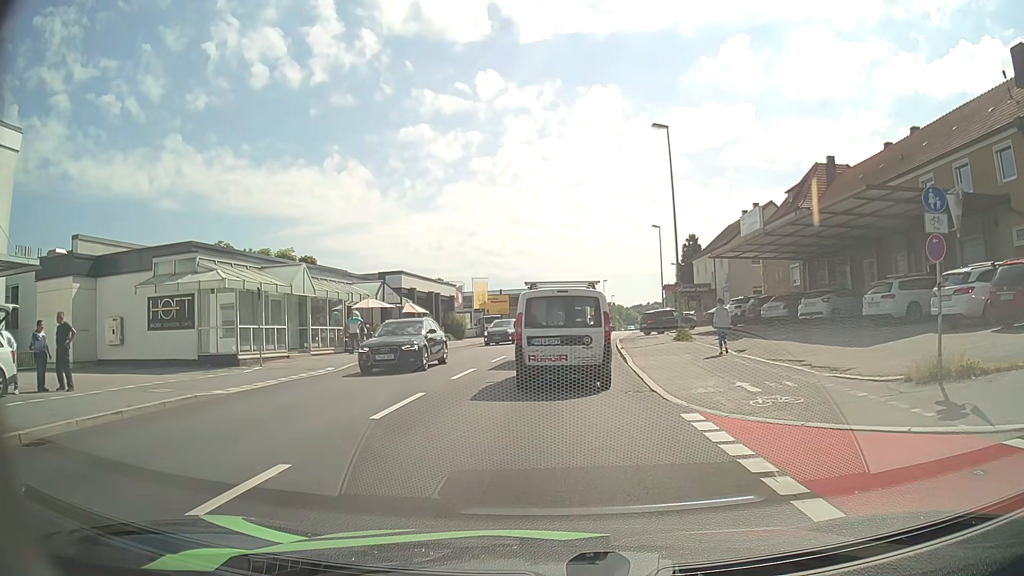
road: tertiary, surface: asphalt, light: Day
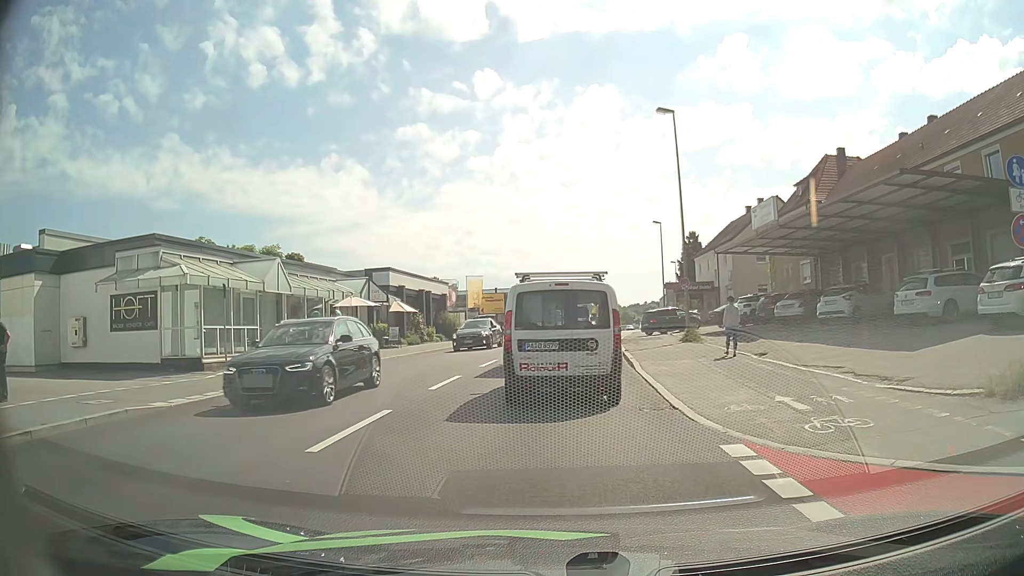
(0.0, +2.3) m; +1°
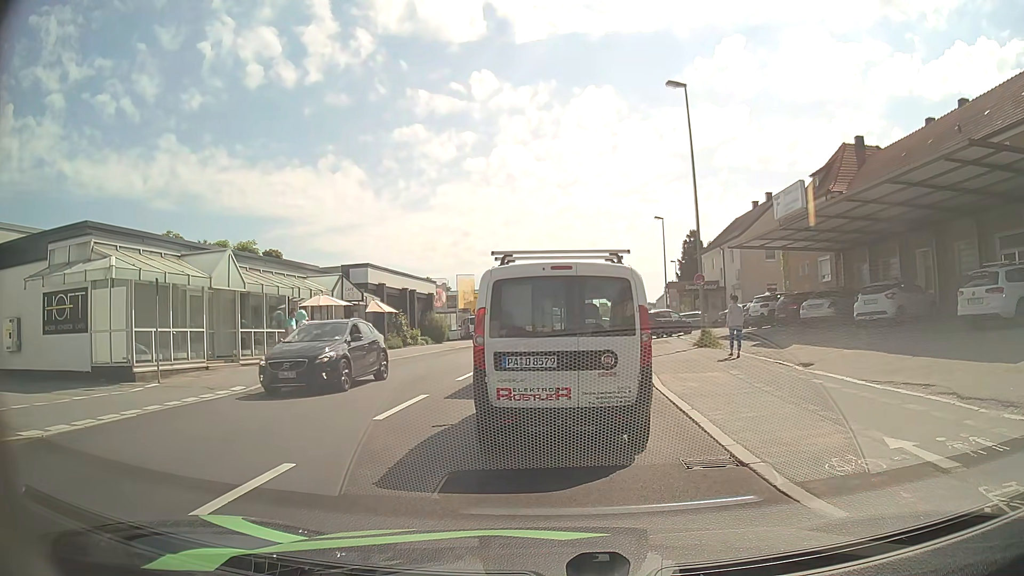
(0.0, +3.5) m; -1°
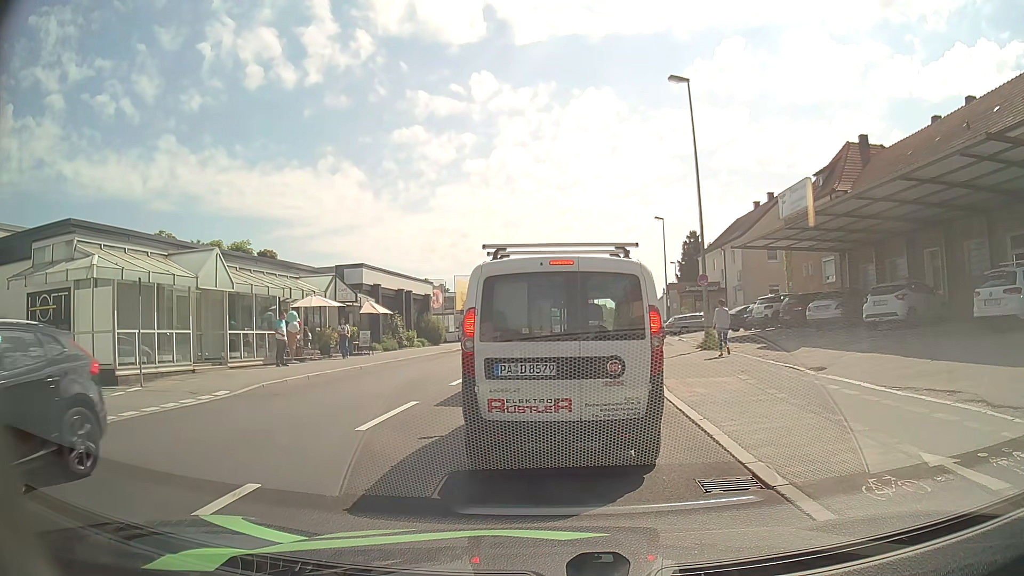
(0.0, +0.8) m; 0°
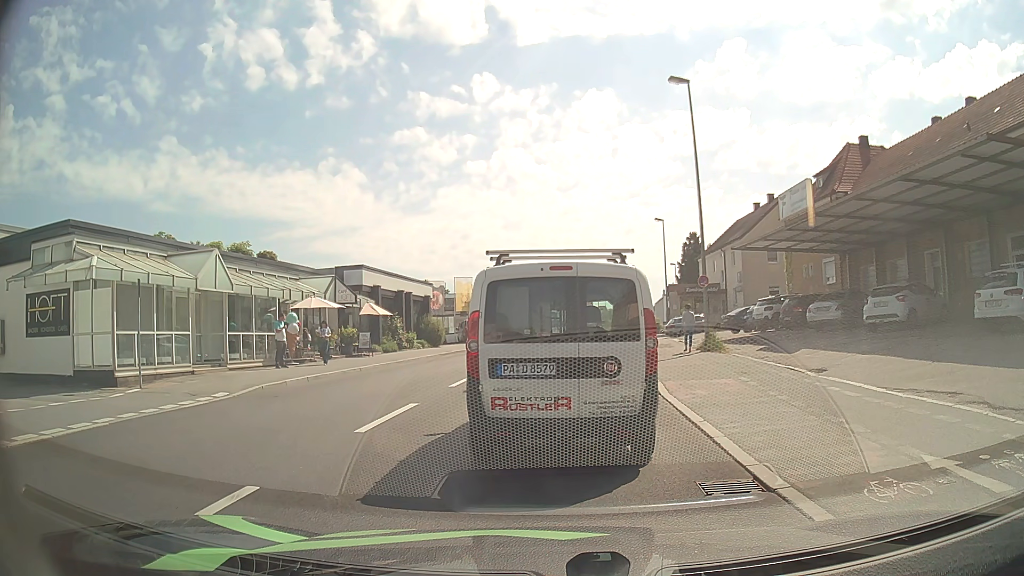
(0.0, +0.1) m; 0°
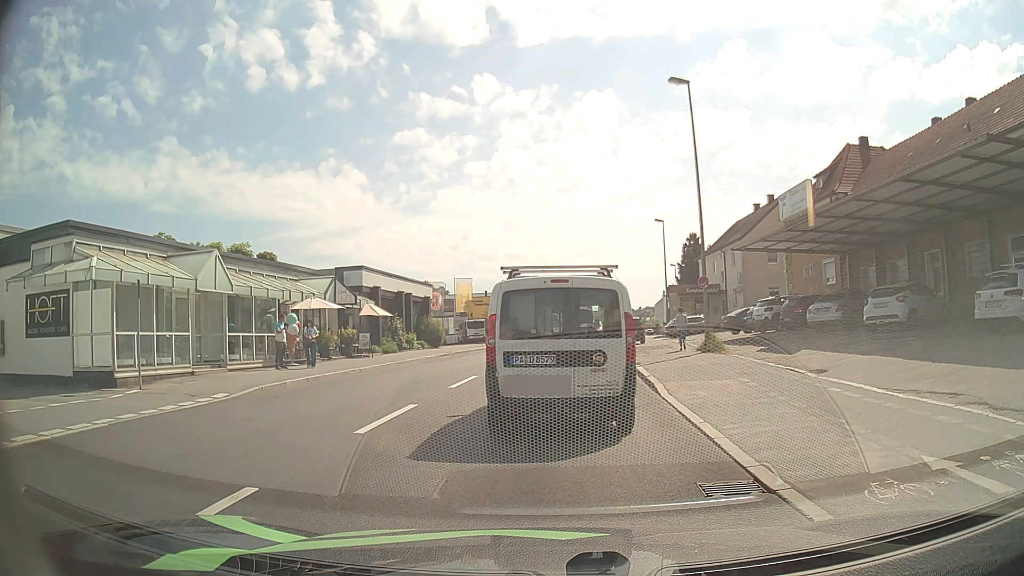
(0.0, 0.0) m; 0°
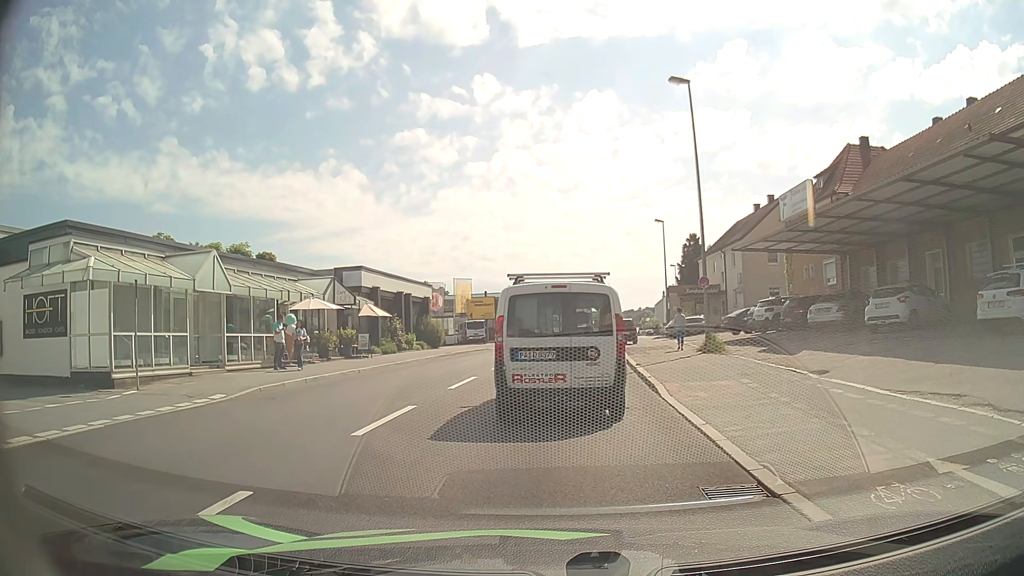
(0.0, +0.1) m; 0°
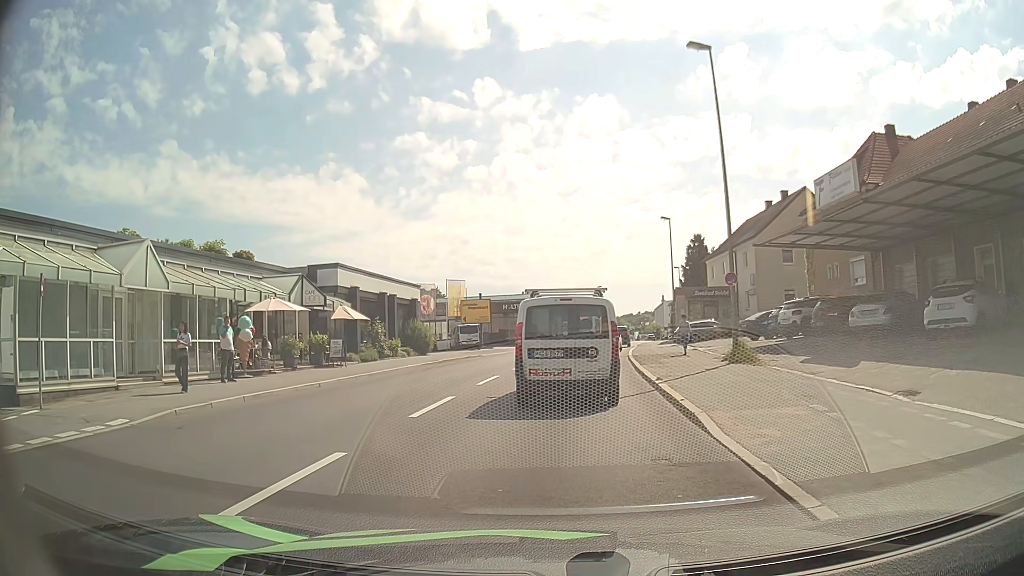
(+0.1, +4.0) m; +2°
(0, +10) (0, +20) (+1, +30) (+2, +40) (+4, +50) (+6, +60) (+7, +69) (+9, +79) (+11, +89) (+13, +99) m
